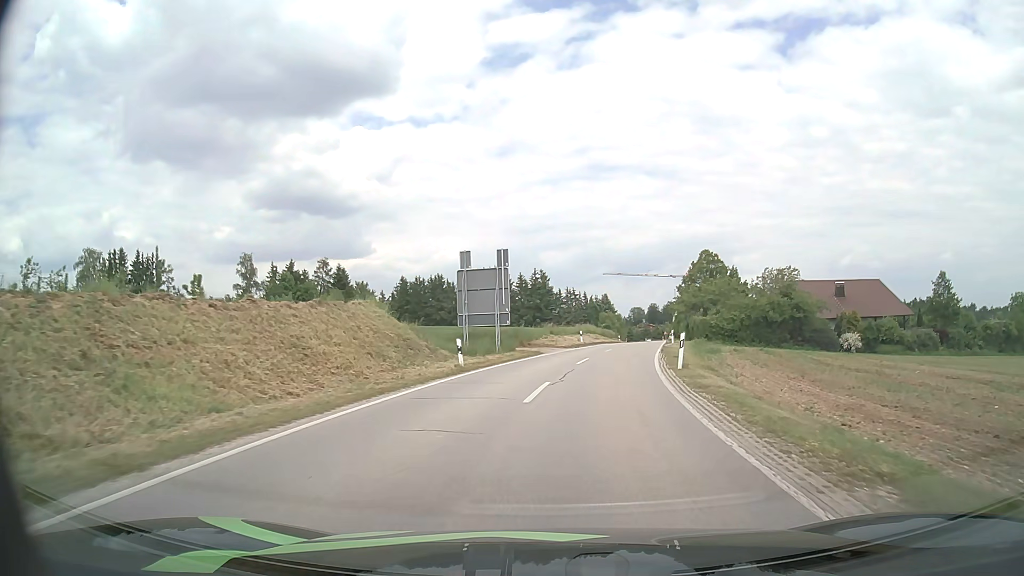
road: secondary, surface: asphalt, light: Day
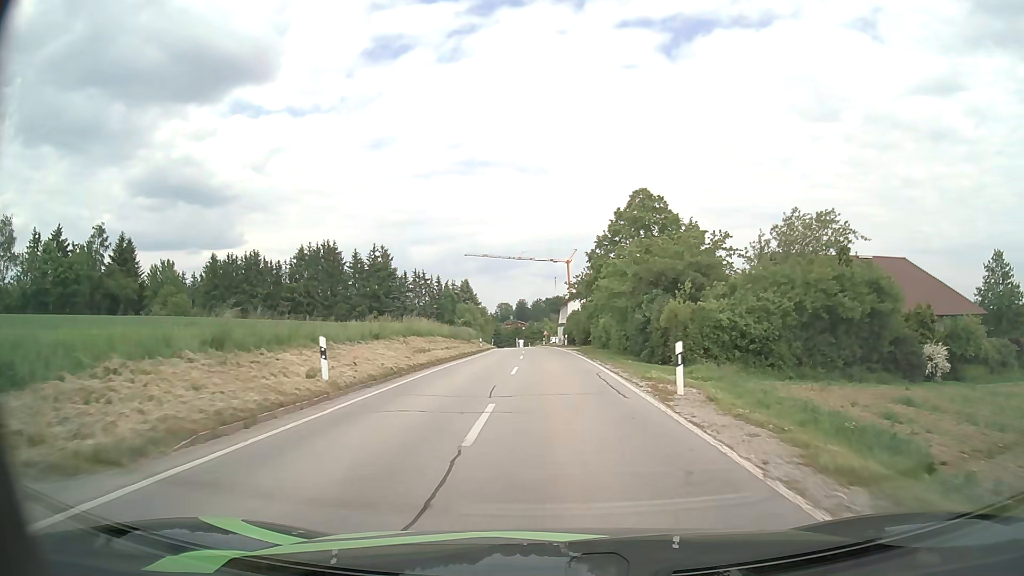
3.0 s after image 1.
(+4.2, +39.6) m; +11°
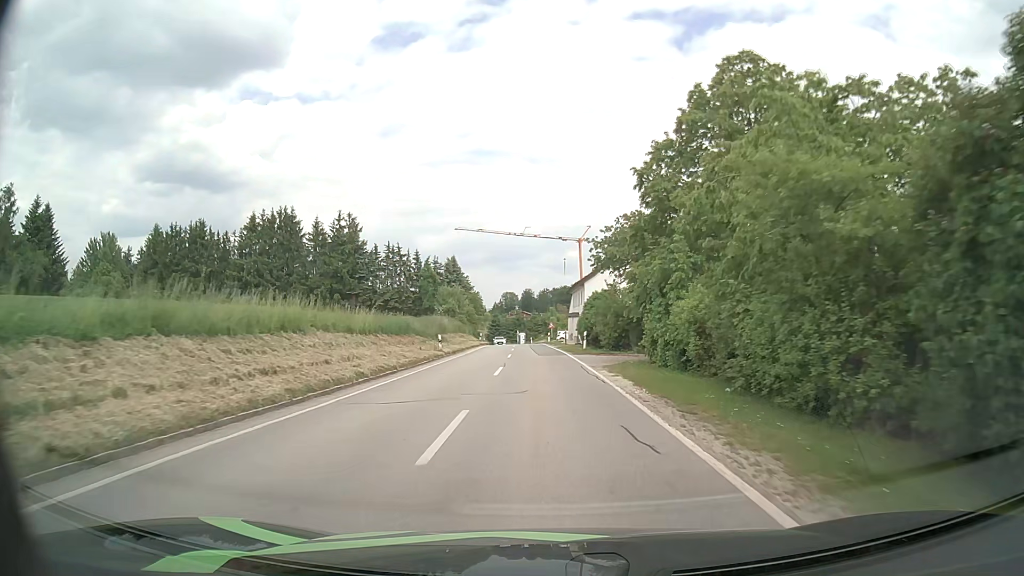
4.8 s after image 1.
(0.0, +24.8) m; -1°
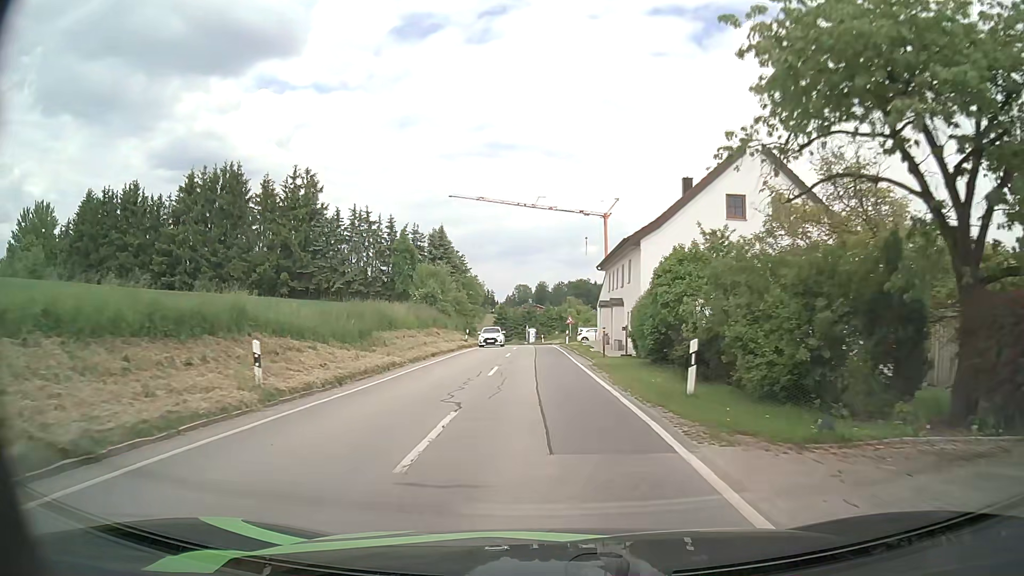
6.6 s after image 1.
(-0.3, +23.9) m; -1°
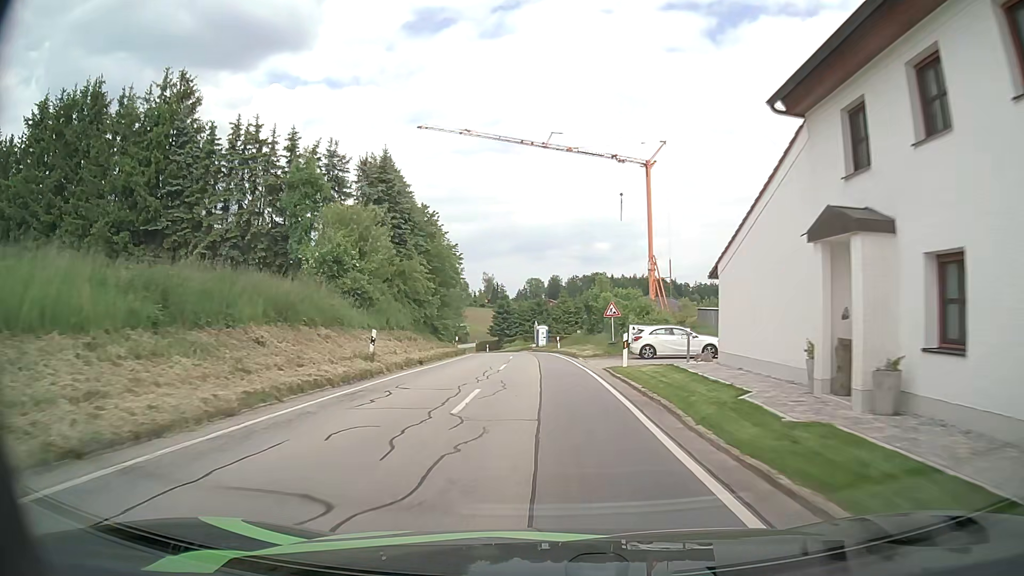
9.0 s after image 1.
(-0.3, +31.3) m; -1°
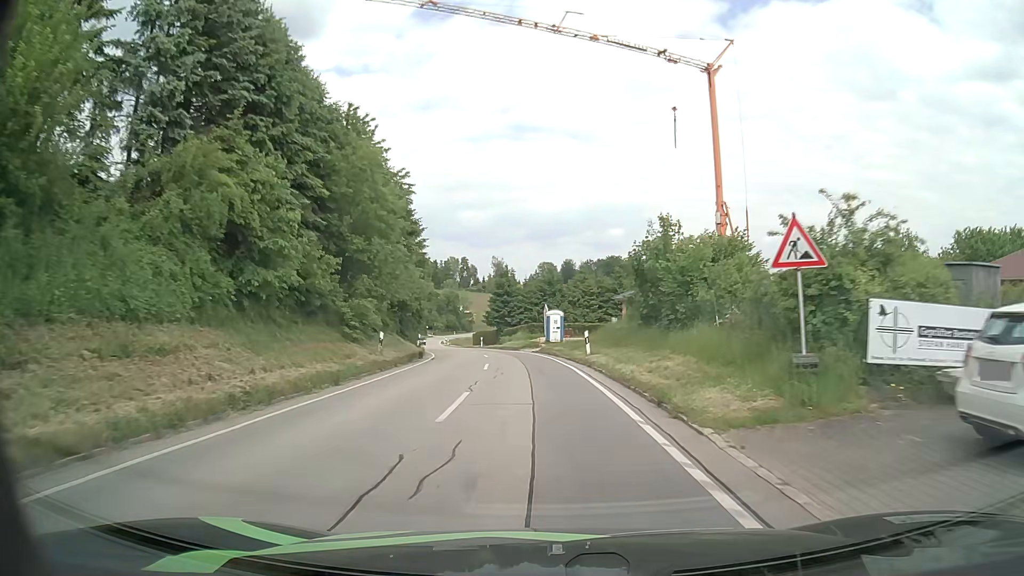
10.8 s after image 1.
(-0.2, +23.3) m; -1°
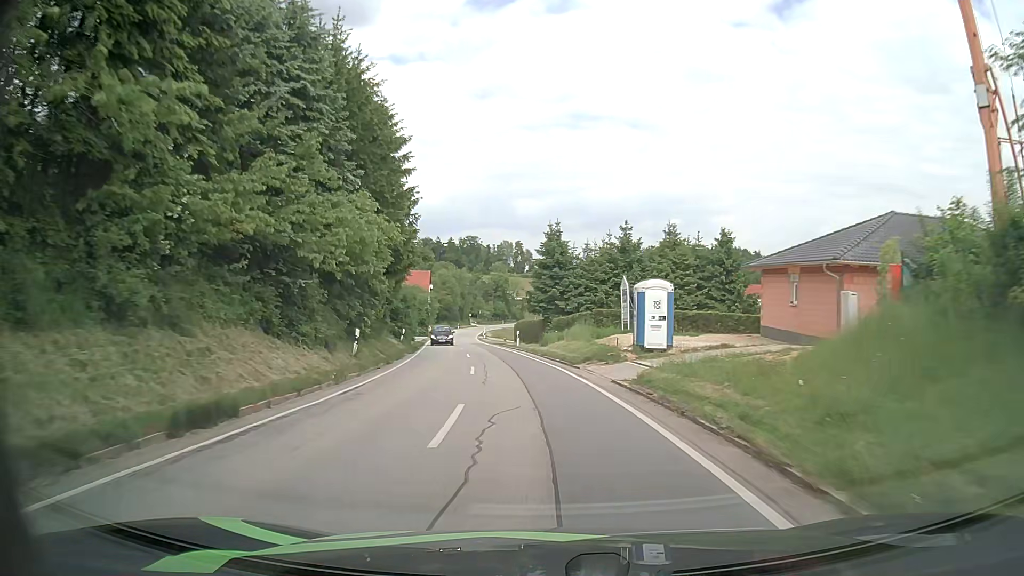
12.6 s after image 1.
(-1.0, +25.9) m; -5°
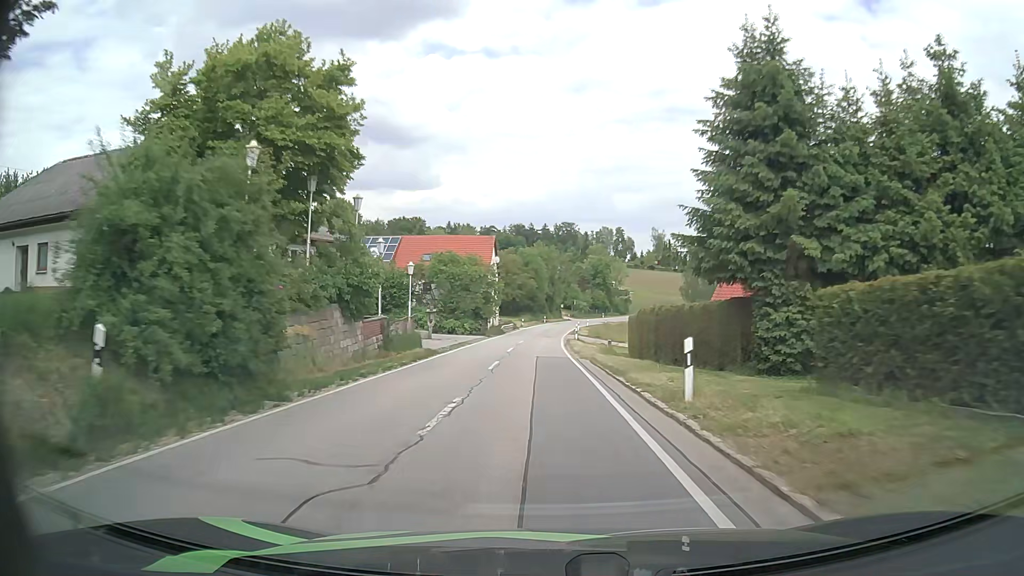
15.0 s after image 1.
(-2.5, +34.7) m; -9°
(0, +10) (0, +20) (-1, +30) (-1, +40) (0, +50) (0, +60) (0, +70) (+1, +80) (+2, +90) (+3, +100) m
